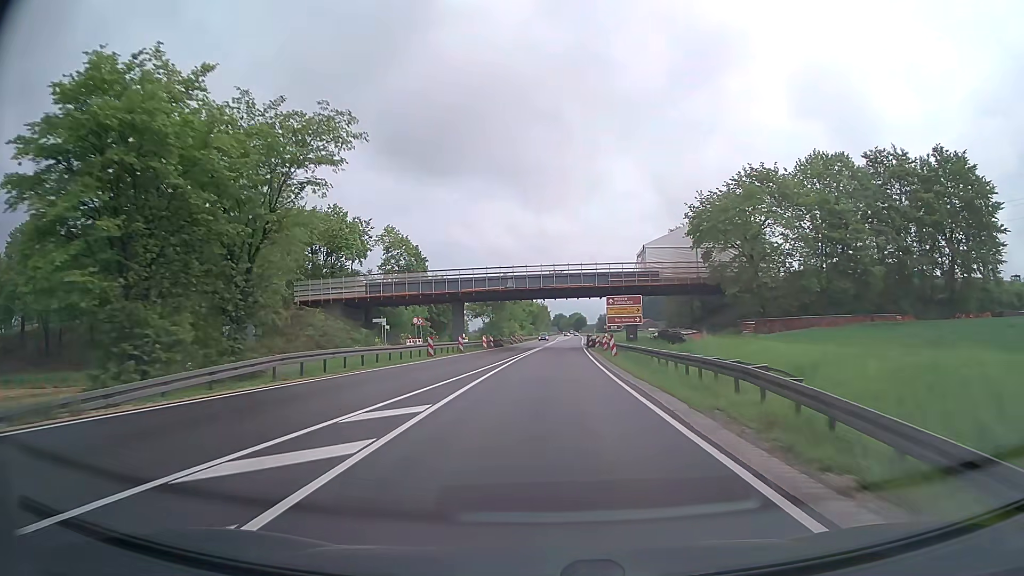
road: trunk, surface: asphalt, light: Day
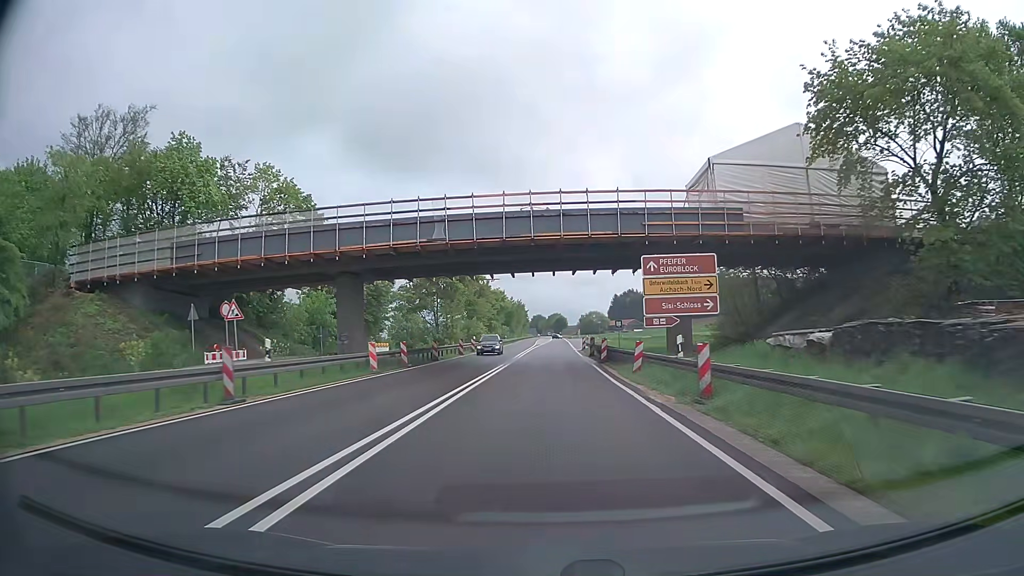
(+0.5, +33.0) m; +2°
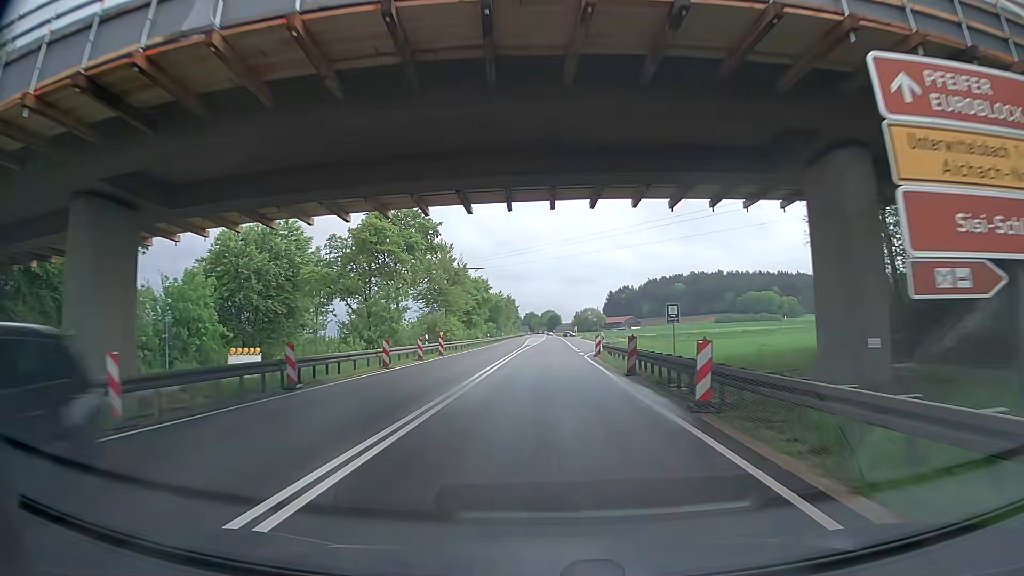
(+0.1, +22.1) m; +1°
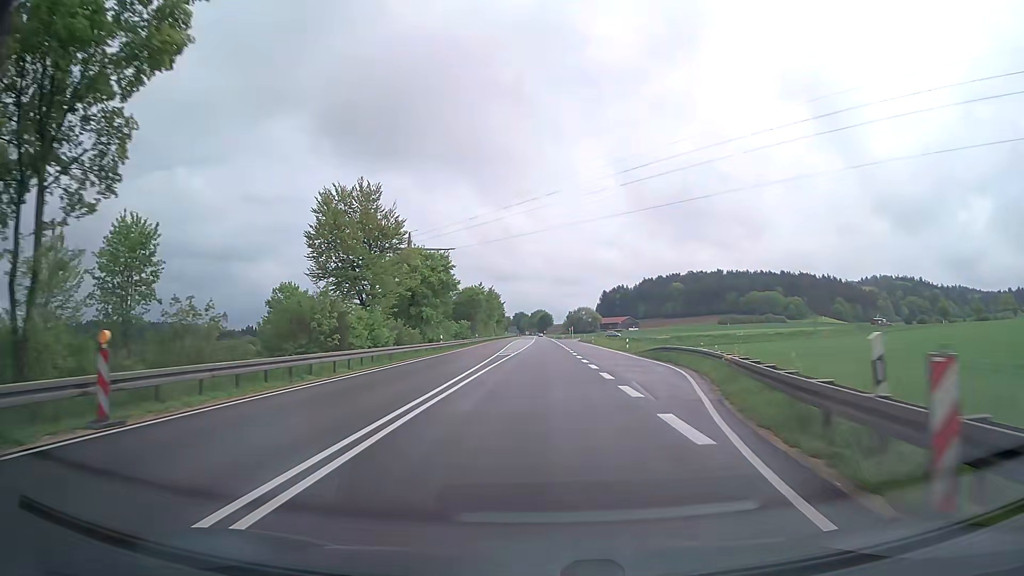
(+0.2, +33.5) m; +1°
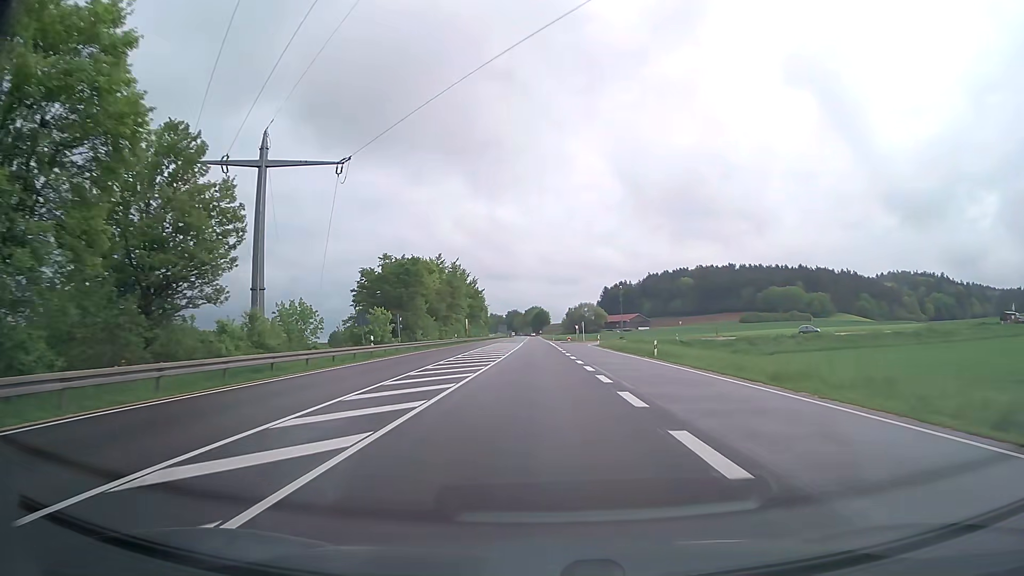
(+0.3, +56.0) m; 0°
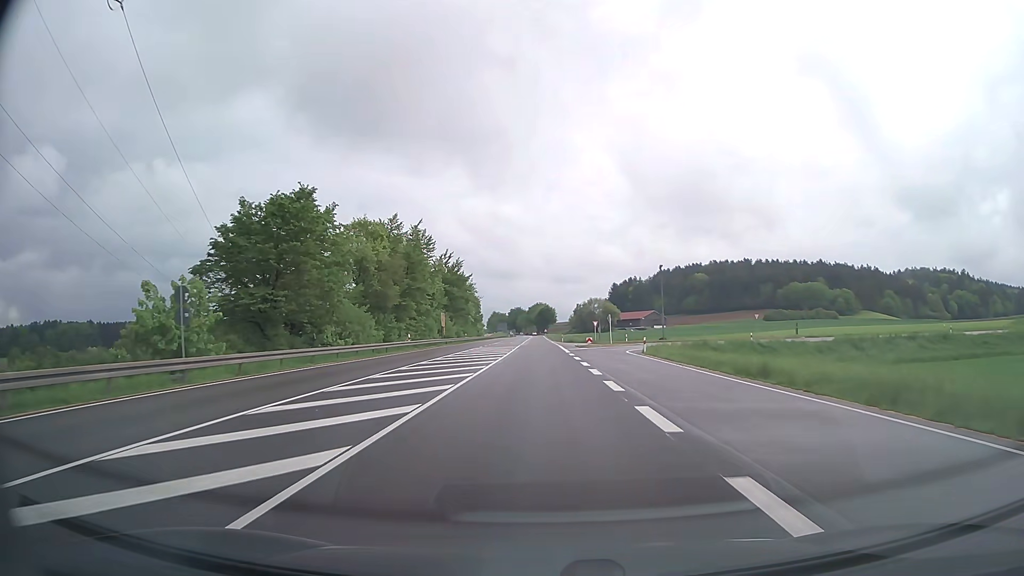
(-0.1, +33.2) m; 0°
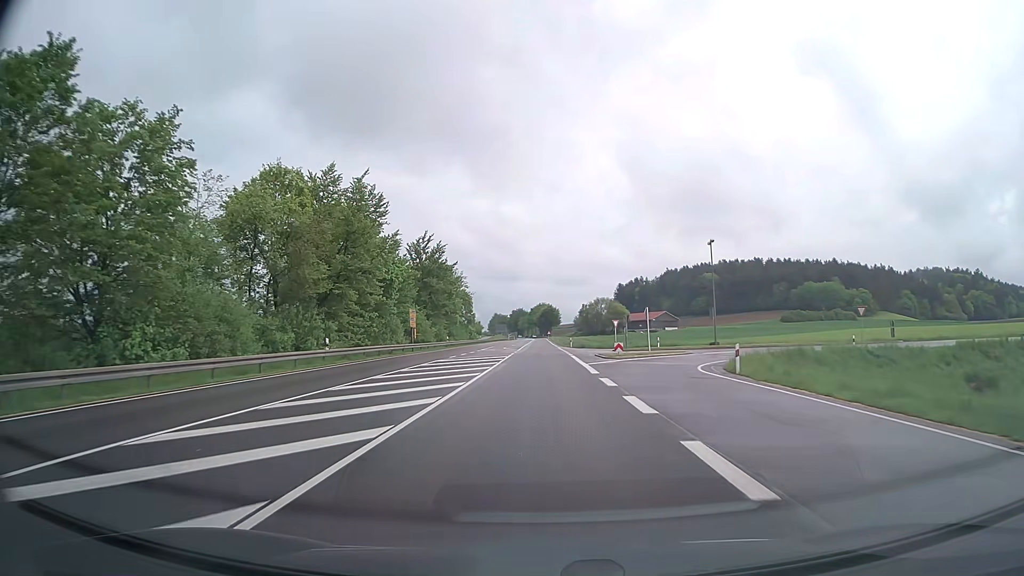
(0.0, +21.6) m; 0°
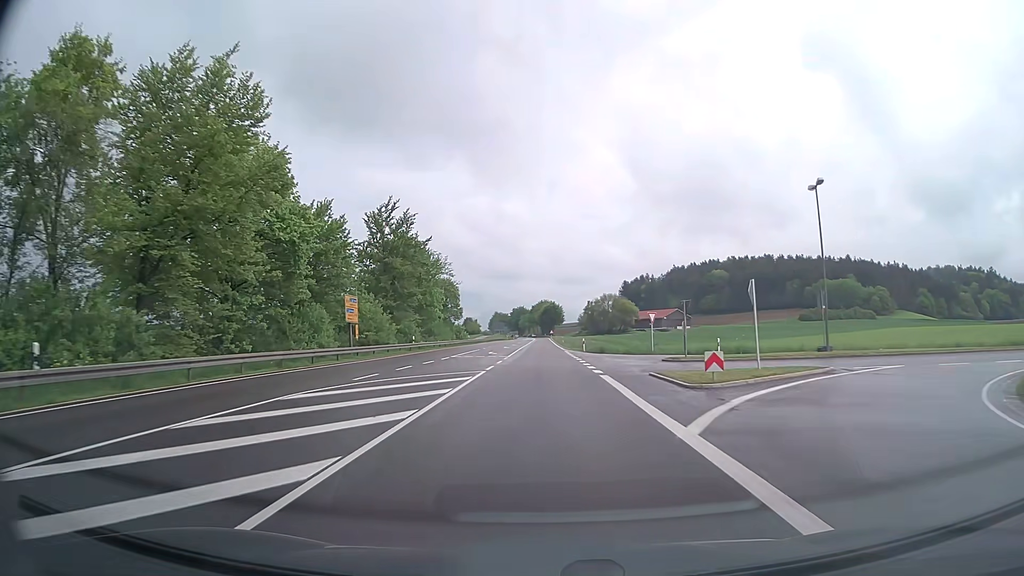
(-0.1, +21.3) m; 0°
(0, +10) (0, +20) (0, +30) (0, +40) (0, +50) (0, +60) (0, +70) (0, +80) (0, +90) (-1, +100) m
